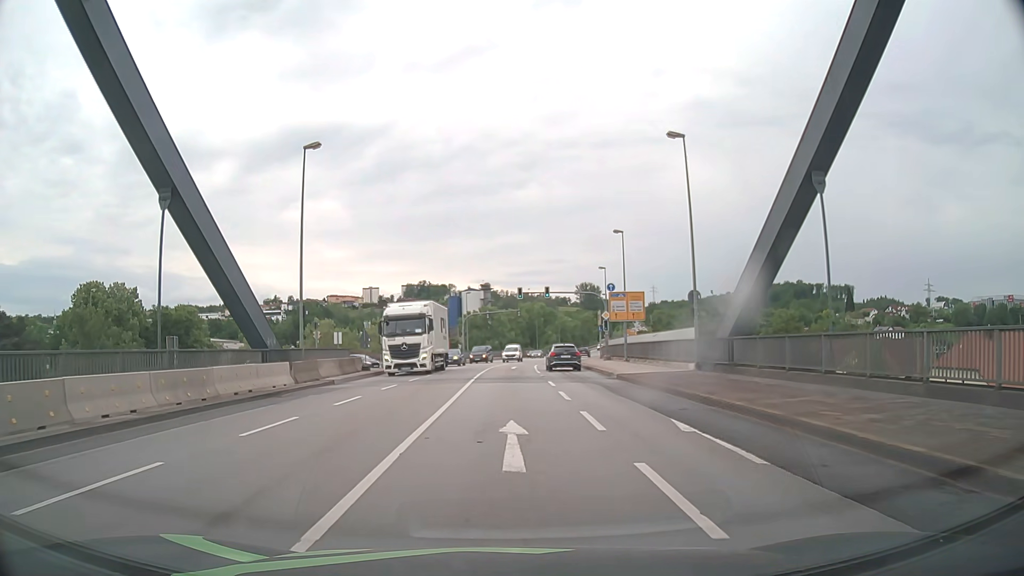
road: primary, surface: asphalt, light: Day
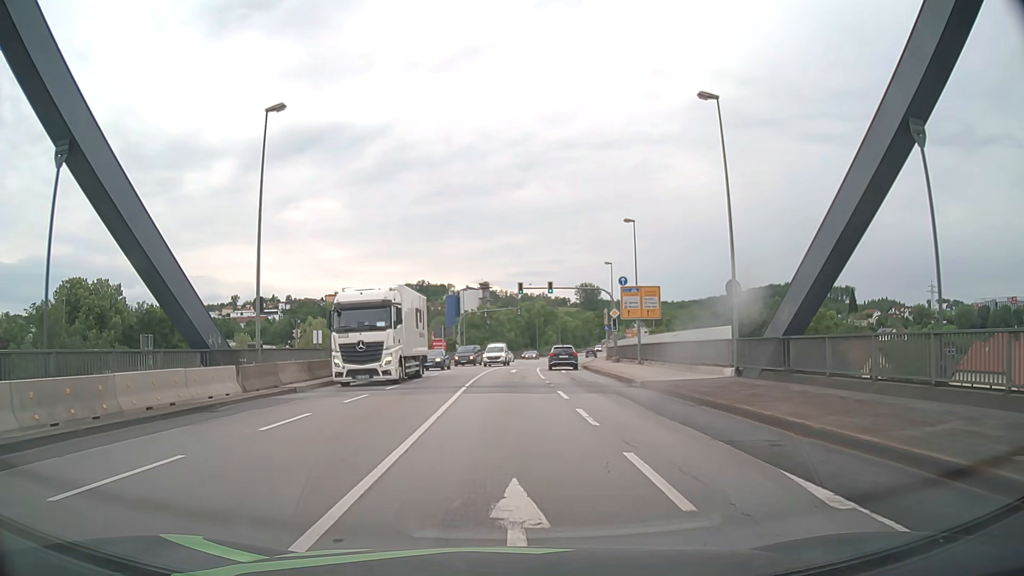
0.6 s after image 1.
(0.0, +5.1) m; 0°
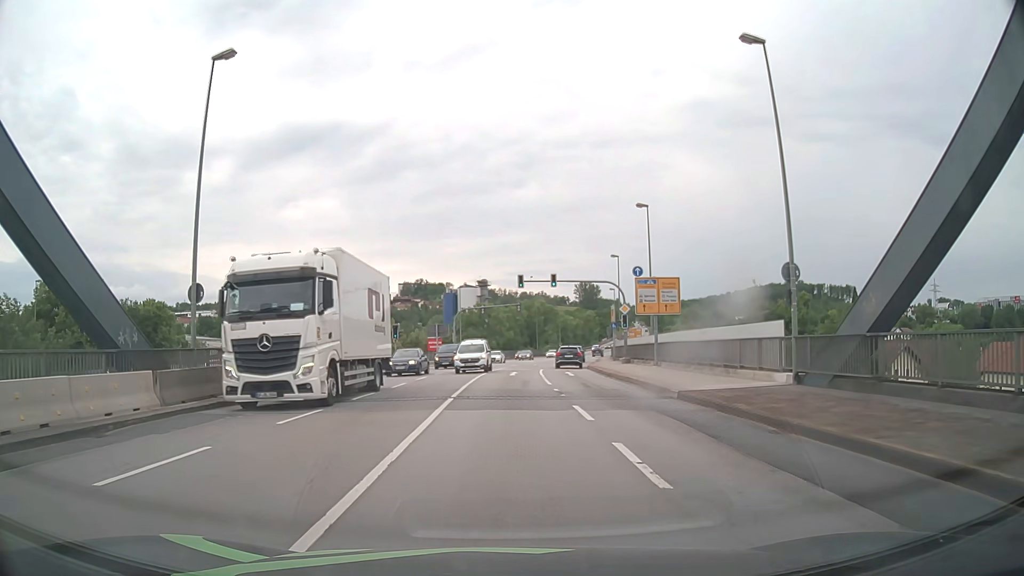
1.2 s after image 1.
(0.0, +5.1) m; 0°
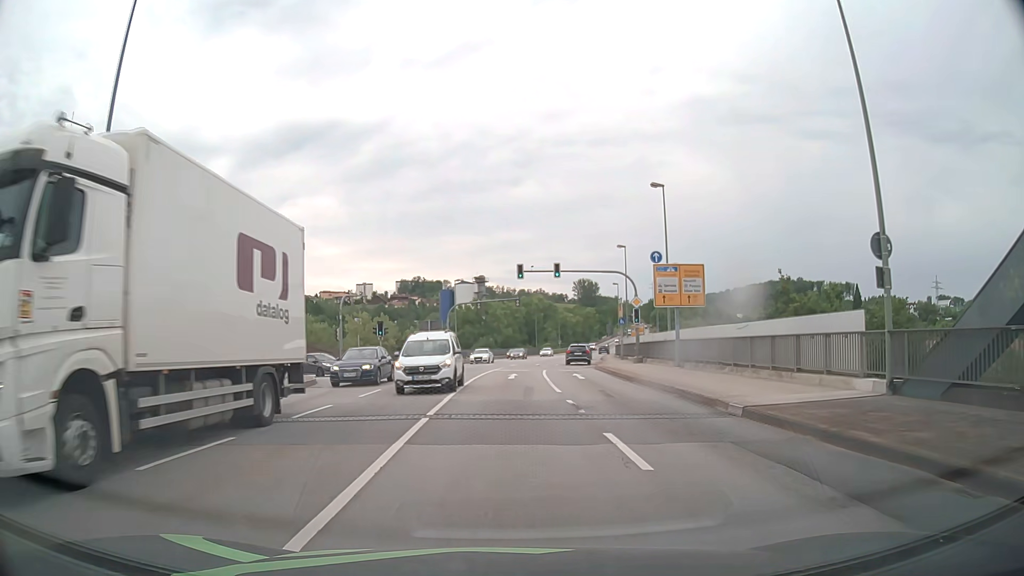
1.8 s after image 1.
(0.0, +5.1) m; +1°
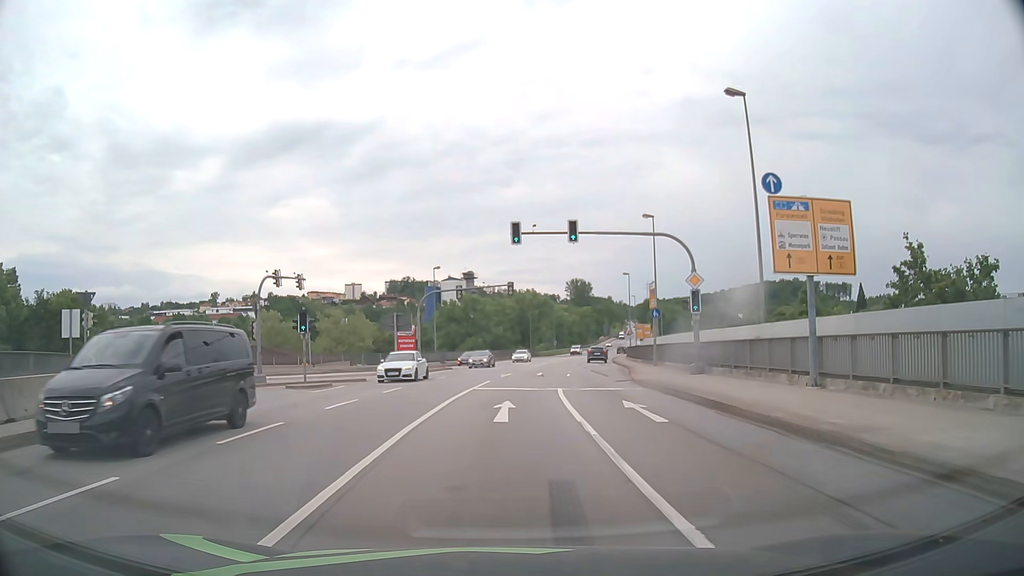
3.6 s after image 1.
(0.0, +15.4) m; +1°
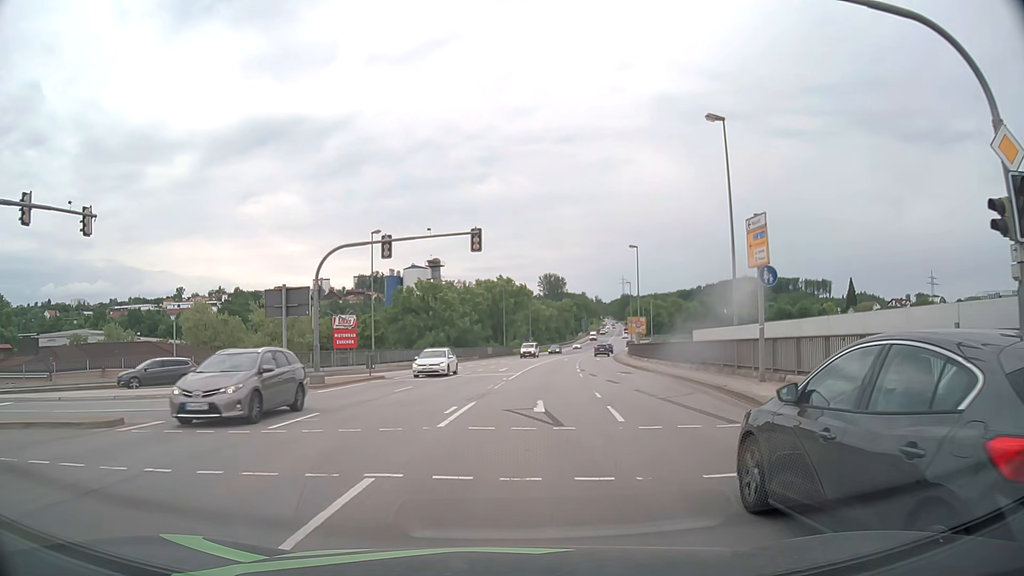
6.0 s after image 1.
(+0.3, +20.6) m; +2°
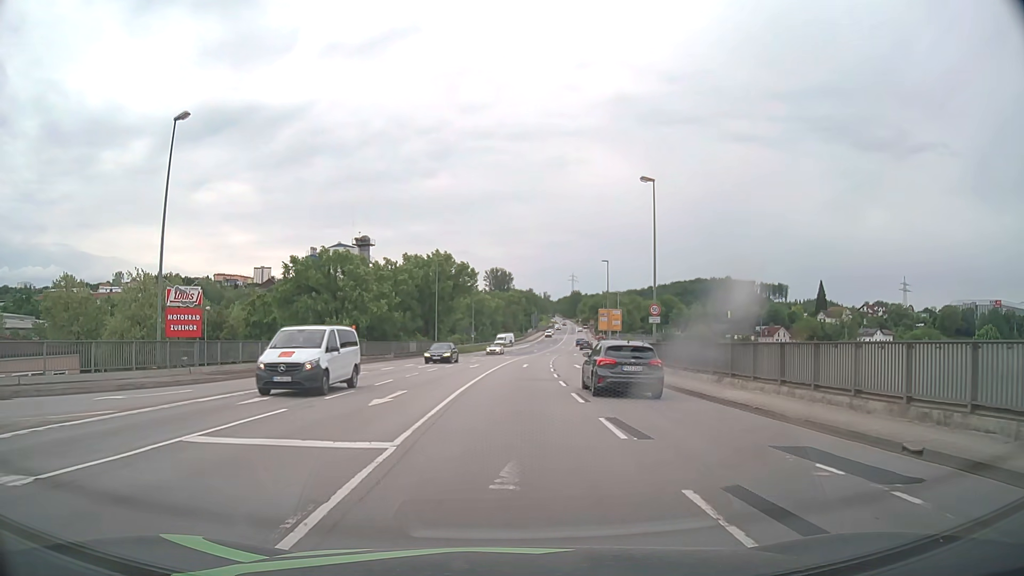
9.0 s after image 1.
(+1.2, +25.9) m; +5°
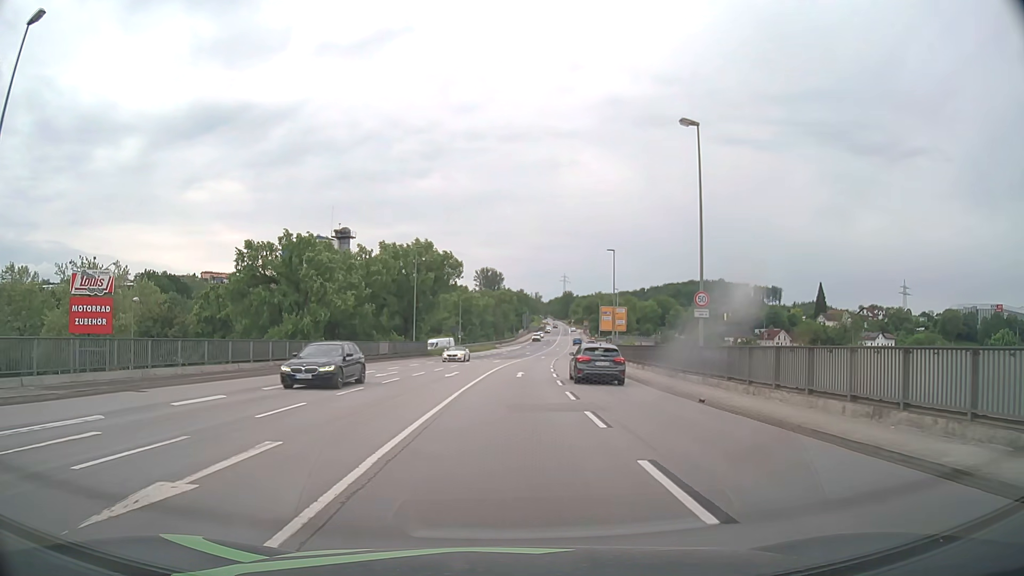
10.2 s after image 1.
(+0.1, +10.4) m; +1°
(0, +10) (0, +20) (0, +30) (+1, +40) (+2, +50) (+3, +60) (+4, +70) (+4, +80) (+5, +90) (+7, +100) m
